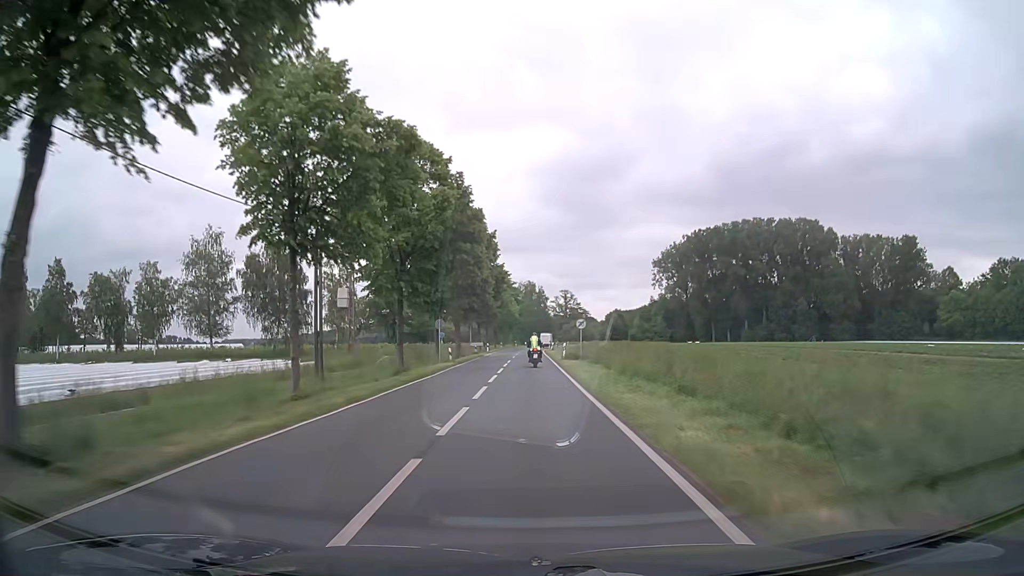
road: secondary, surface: asphalt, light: Day
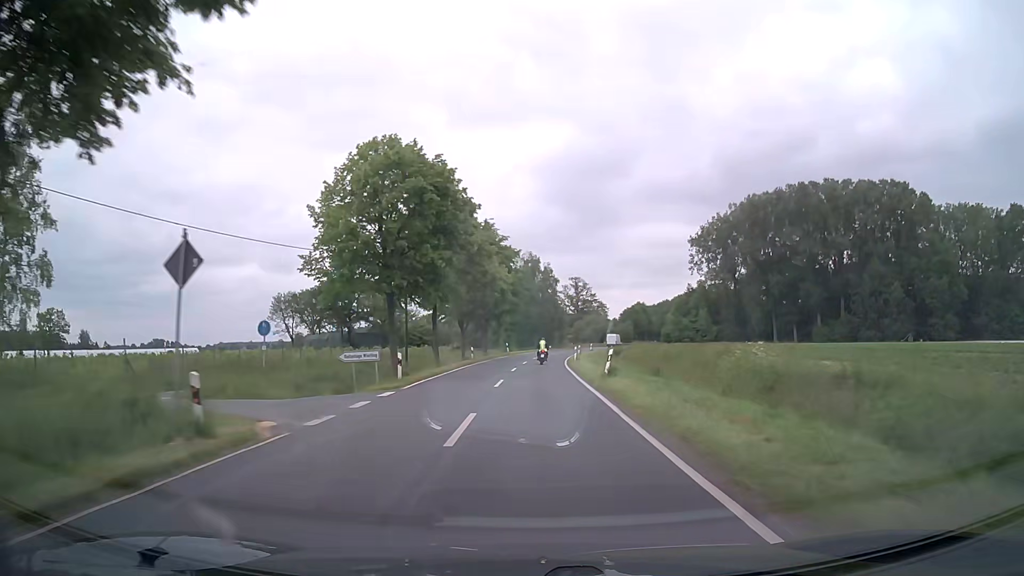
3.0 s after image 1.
(-0.1, +54.7) m; -1°
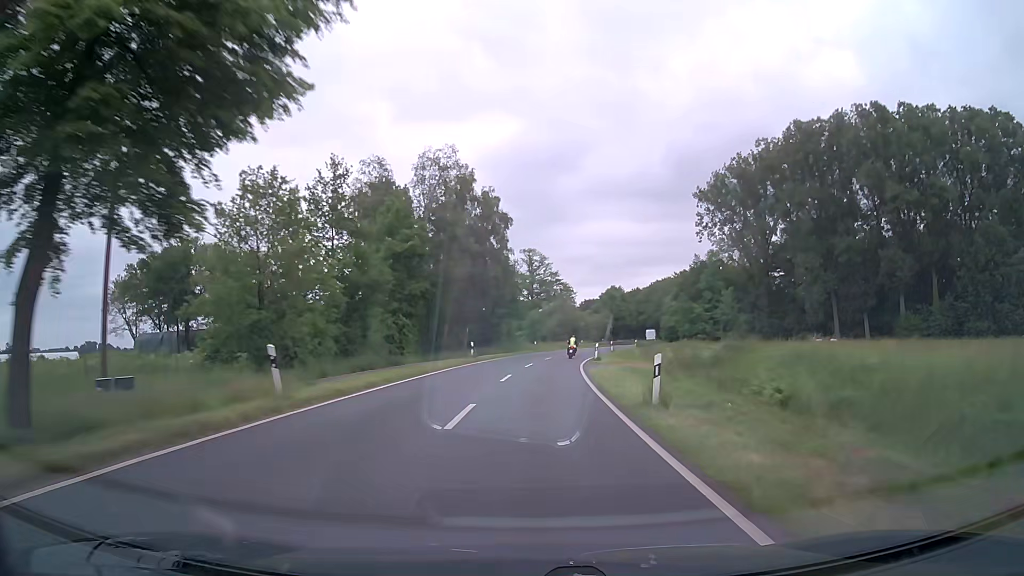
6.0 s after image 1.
(+2.1, +58.8) m; +5°
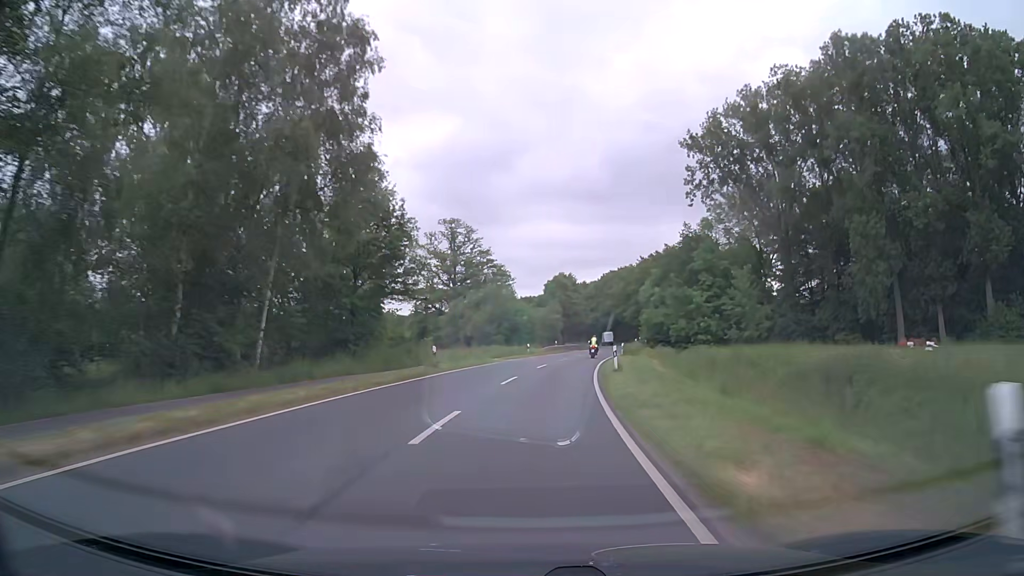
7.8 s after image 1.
(+1.5, +37.5) m; +5°
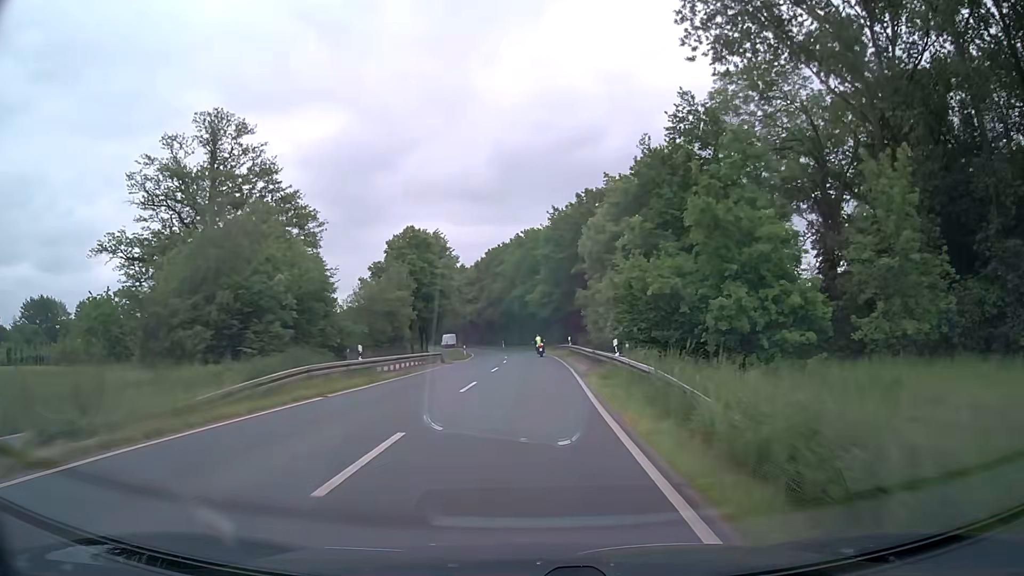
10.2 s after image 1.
(+4.6, +50.5) m; +10°
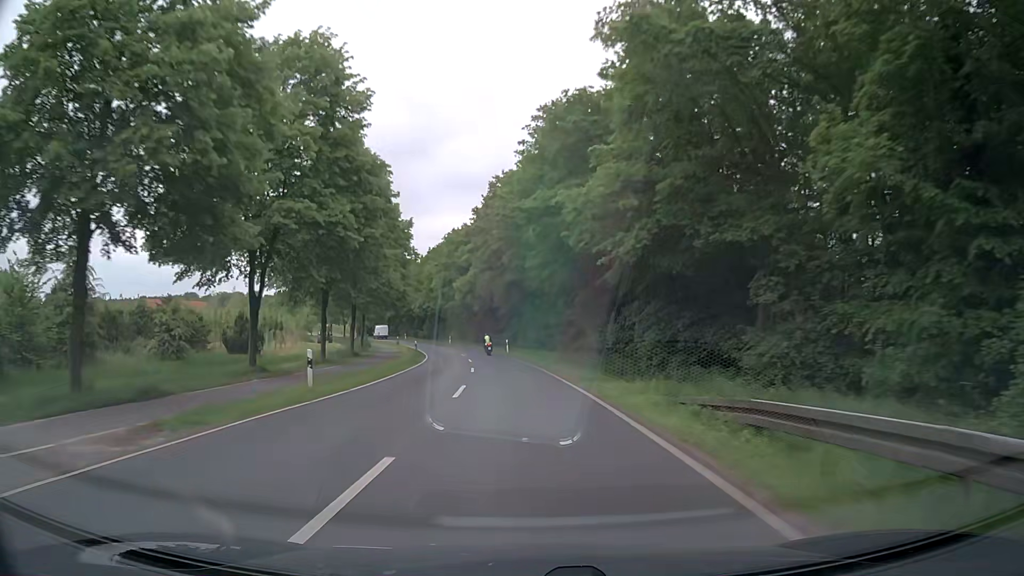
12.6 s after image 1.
(+0.2, +50.0) m; -1°
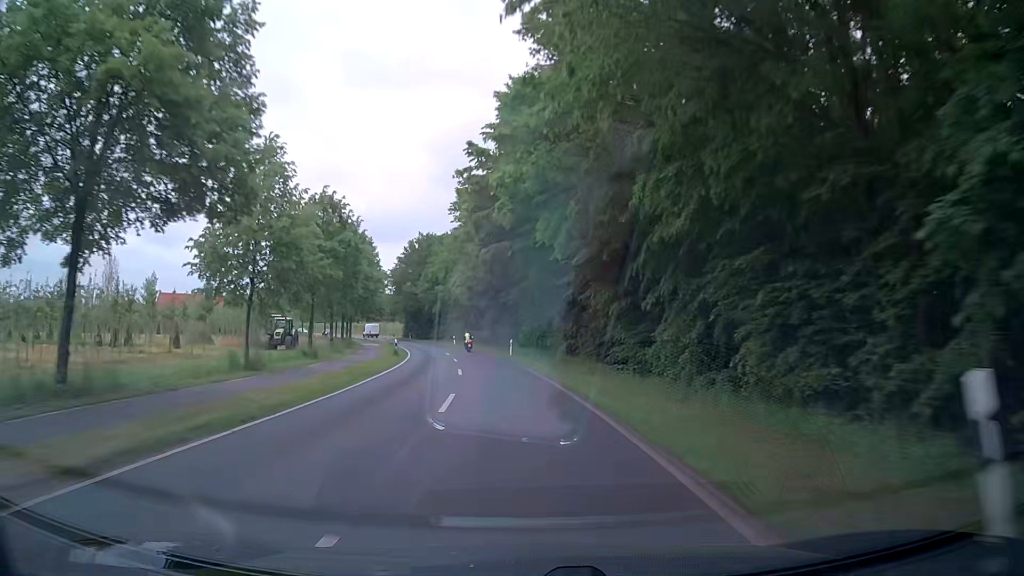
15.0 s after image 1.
(-3.4, +50.9) m; -8°
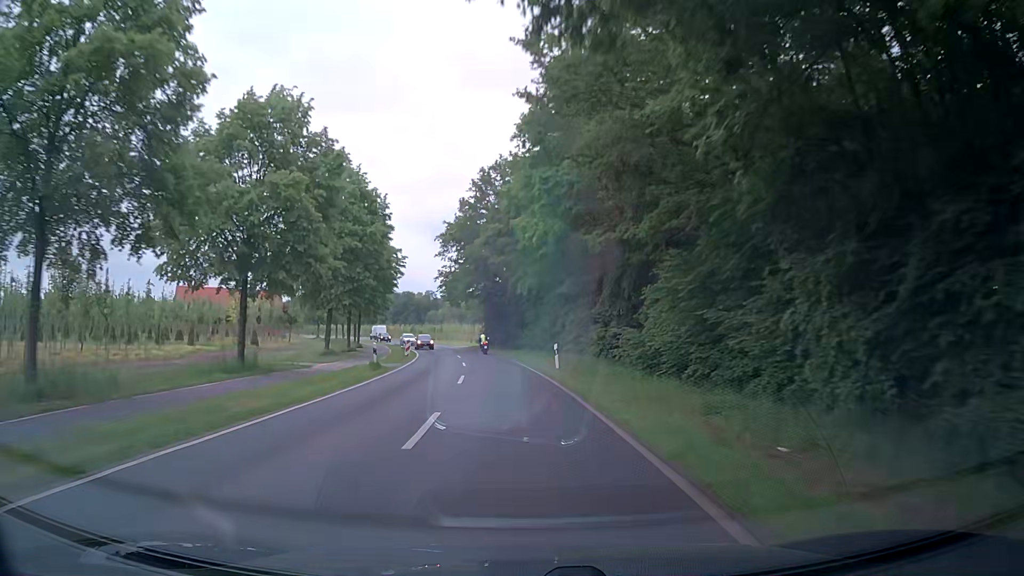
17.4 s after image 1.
(-4.4, +51.9) m; -10°
(0, +10) (-1, +20) (-1, +30) (-2, +40) (-4, +50) (-5, +60) (-7, +69) (-10, +79) (-13, +89) (-16, +98) m
